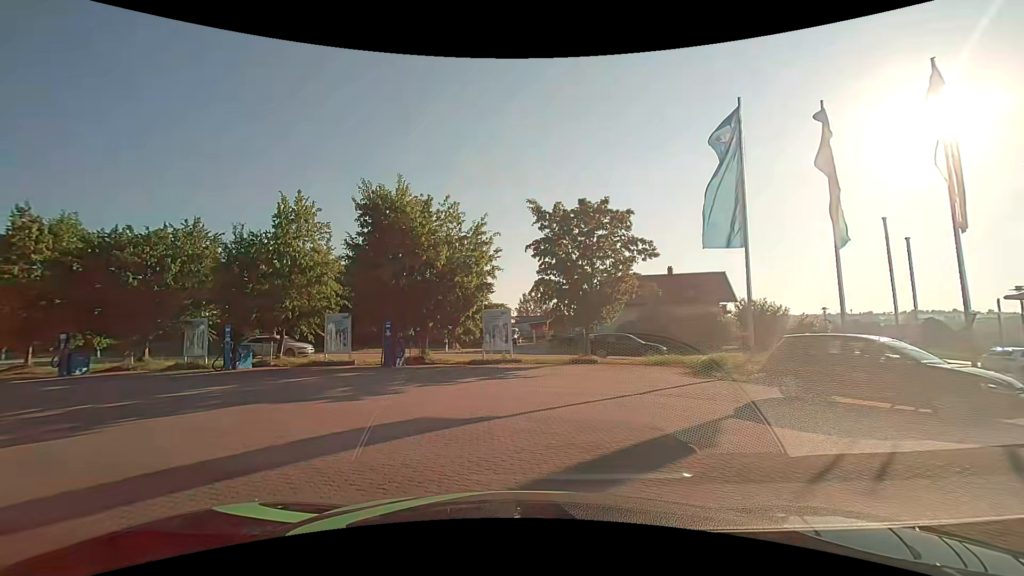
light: Day
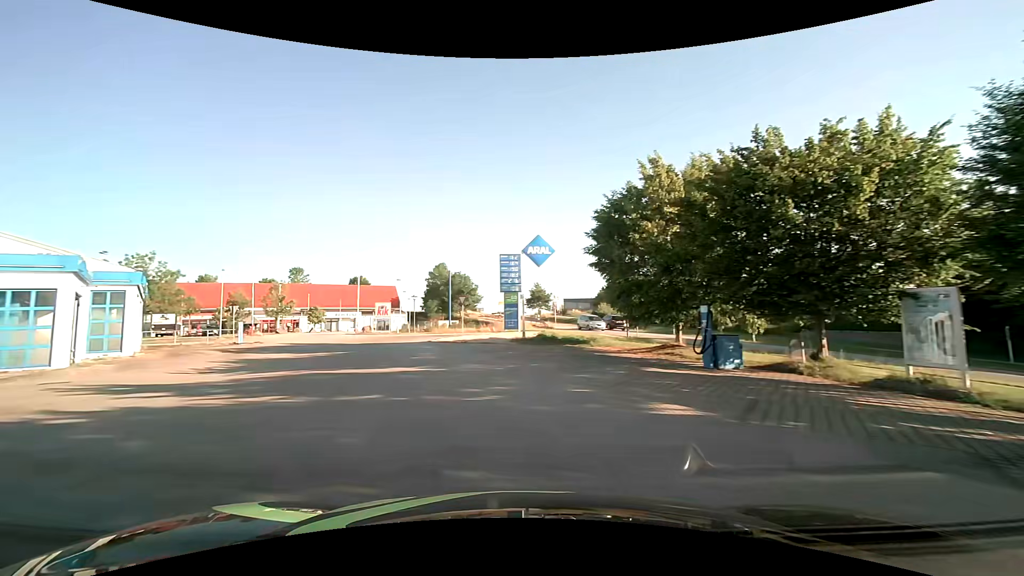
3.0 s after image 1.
(-8.3, +12.6) m; -66°
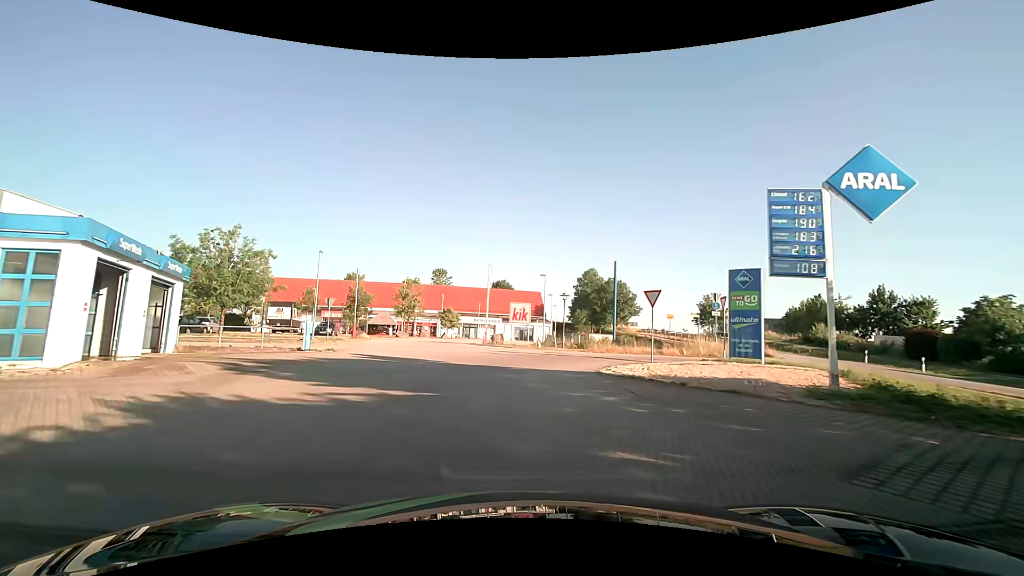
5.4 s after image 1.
(-3.2, +16.0) m; -17°
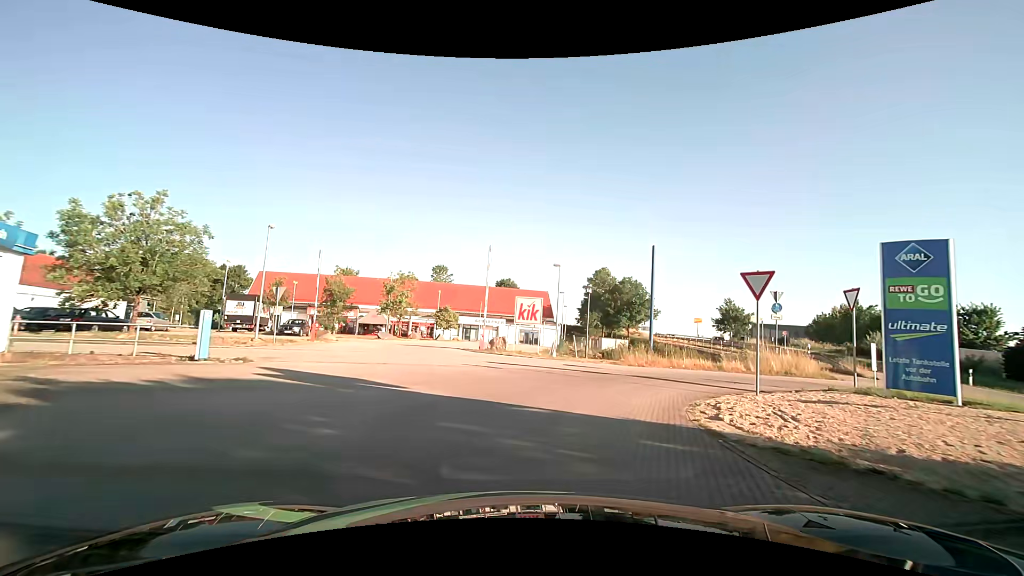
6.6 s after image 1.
(-0.1, +8.3) m; 0°
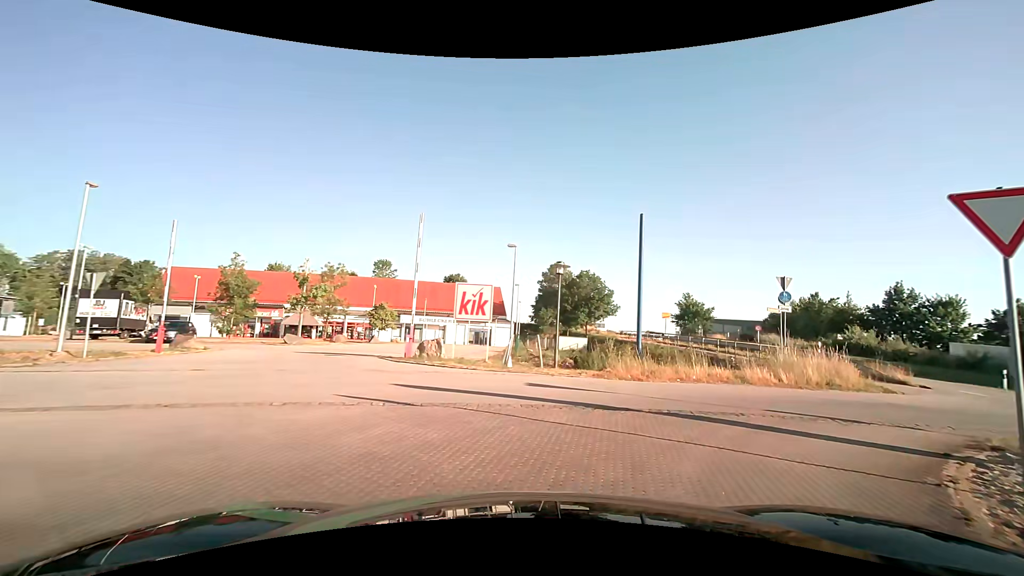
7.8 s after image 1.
(+0.2, +7.6) m; +5°
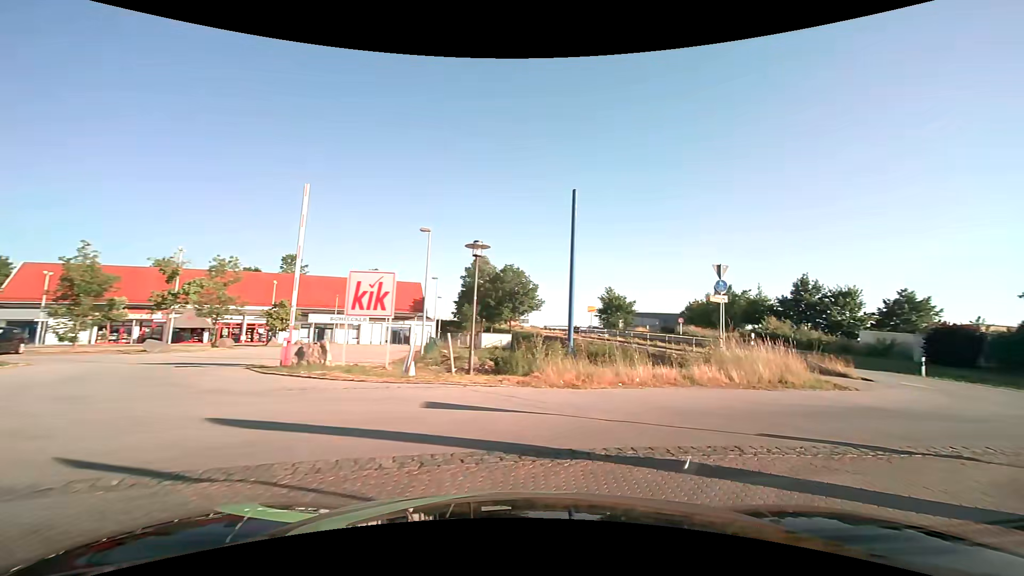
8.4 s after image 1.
(+0.2, +3.4) m; +9°
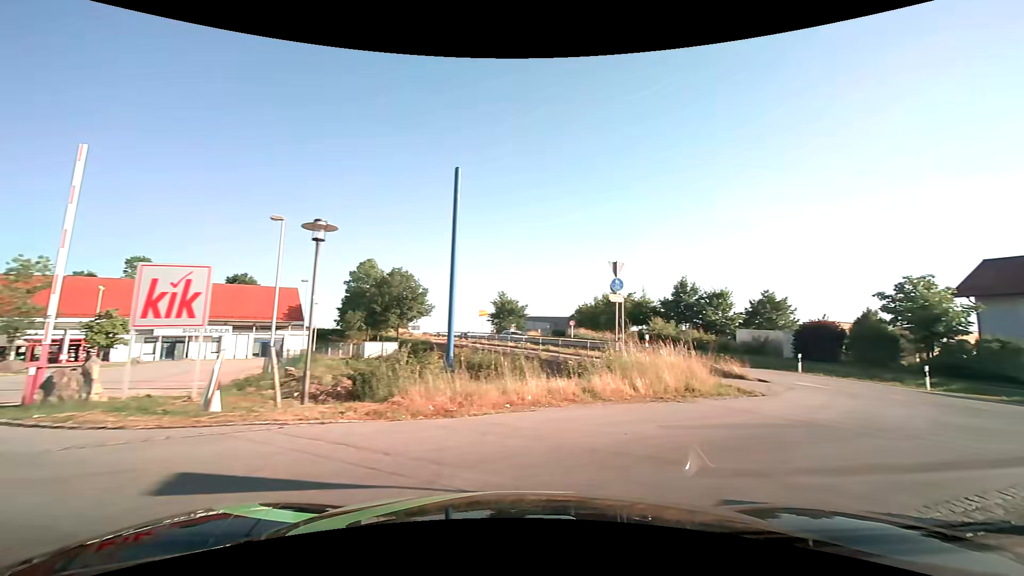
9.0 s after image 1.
(+0.3, +3.1) m; +11°
